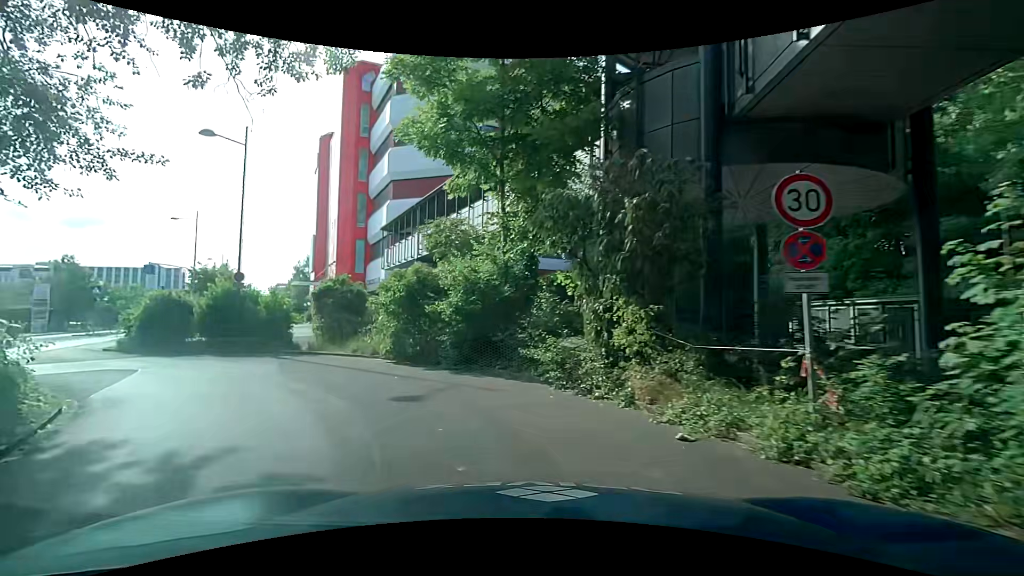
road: service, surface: asphalt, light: Day
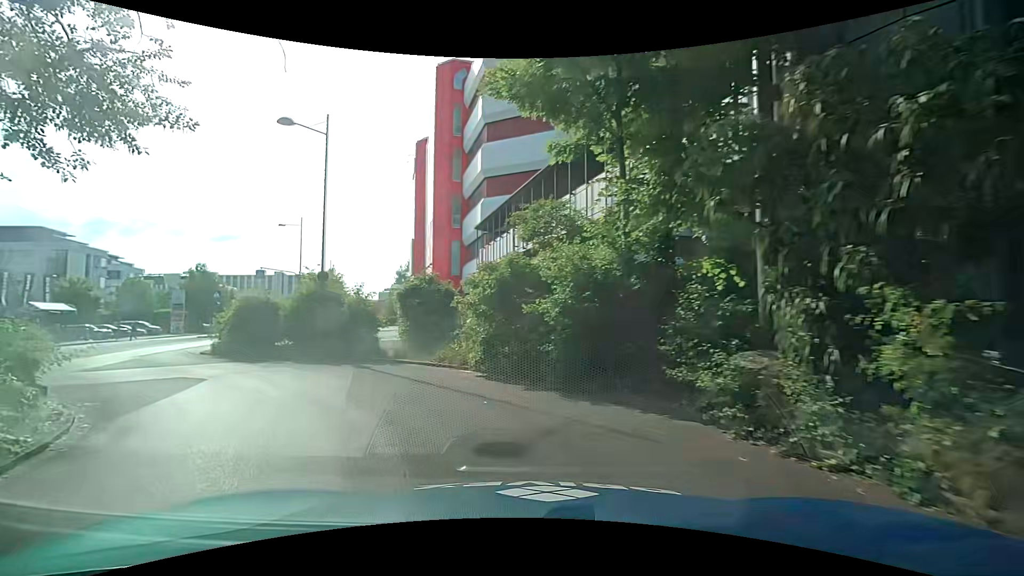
(-0.2, +3.2) m; -11°
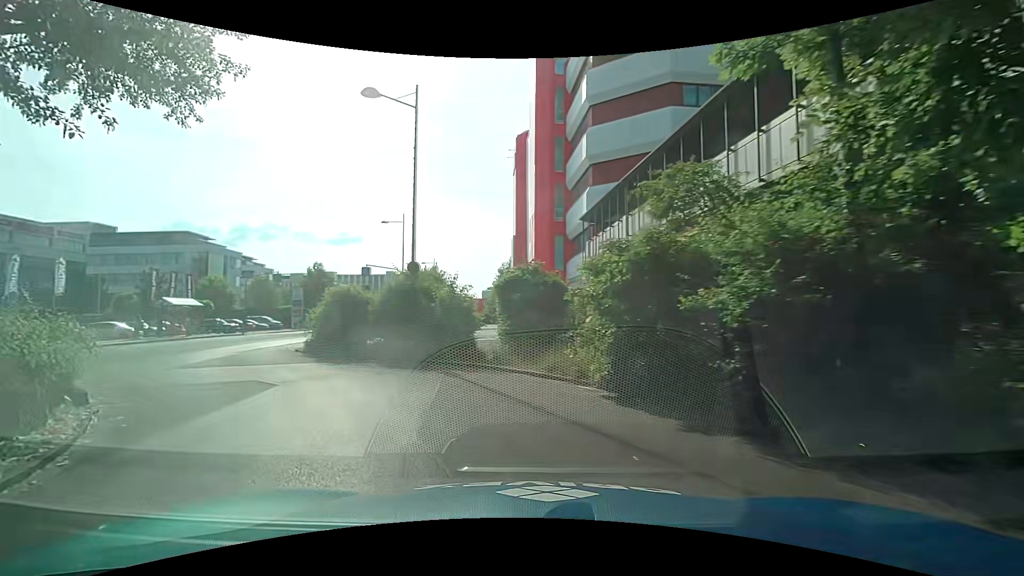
(-0.3, +3.1) m; -11°
